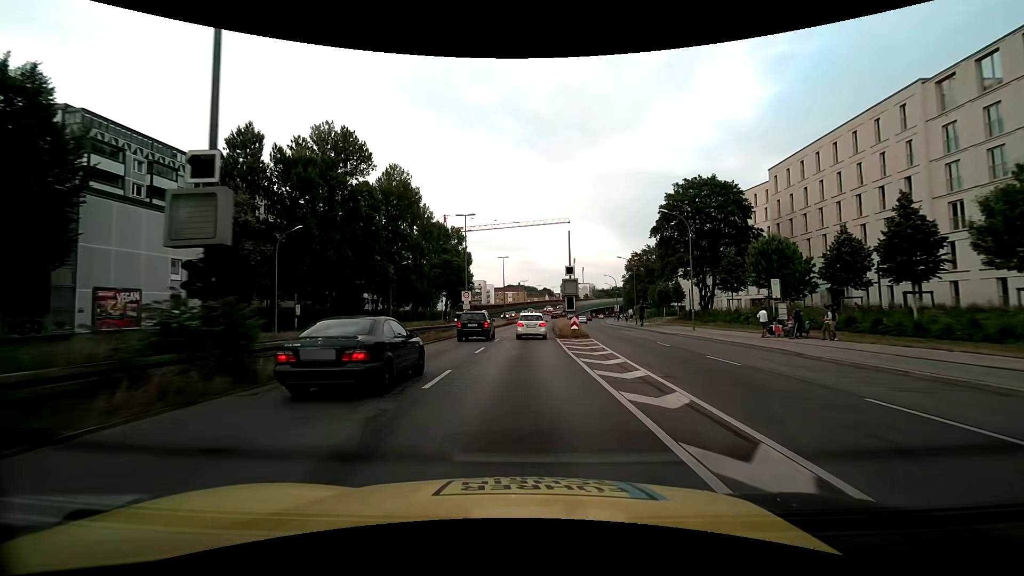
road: trunk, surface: asphalt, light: Day
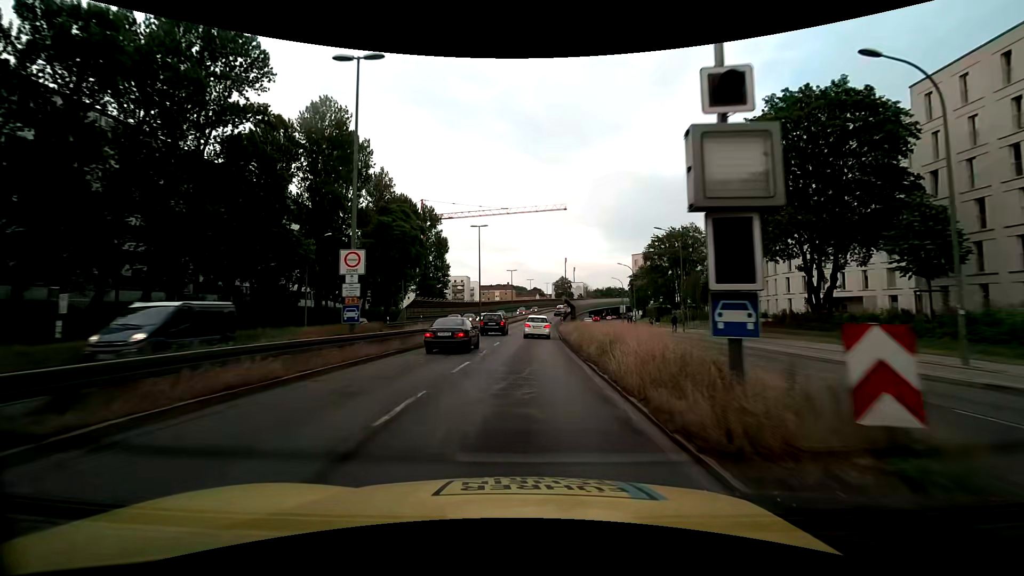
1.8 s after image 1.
(+0.2, +27.4) m; +1°
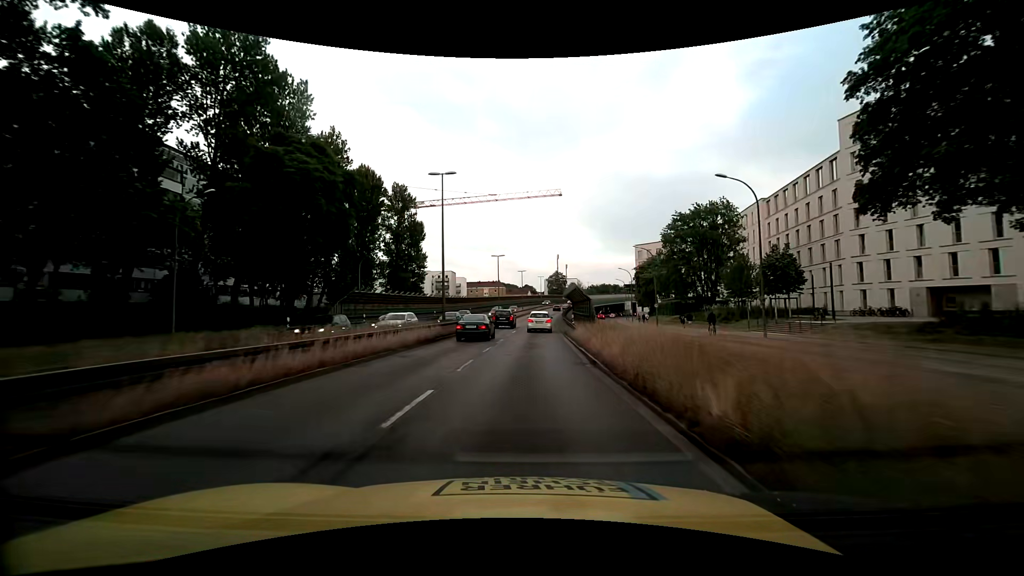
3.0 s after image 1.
(+0.2, +18.3) m; +1°
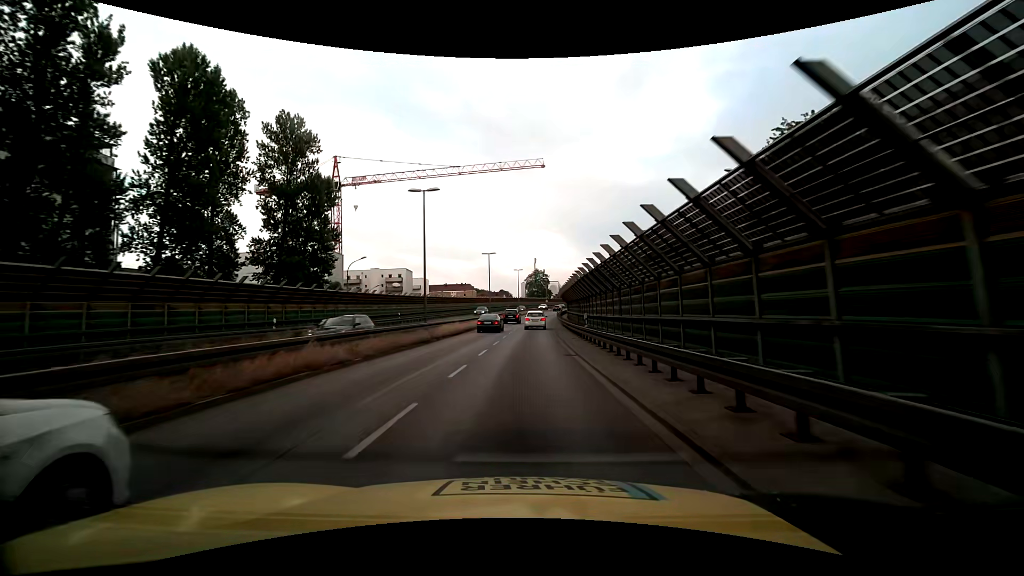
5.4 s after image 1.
(+1.0, +36.4) m; +3°
